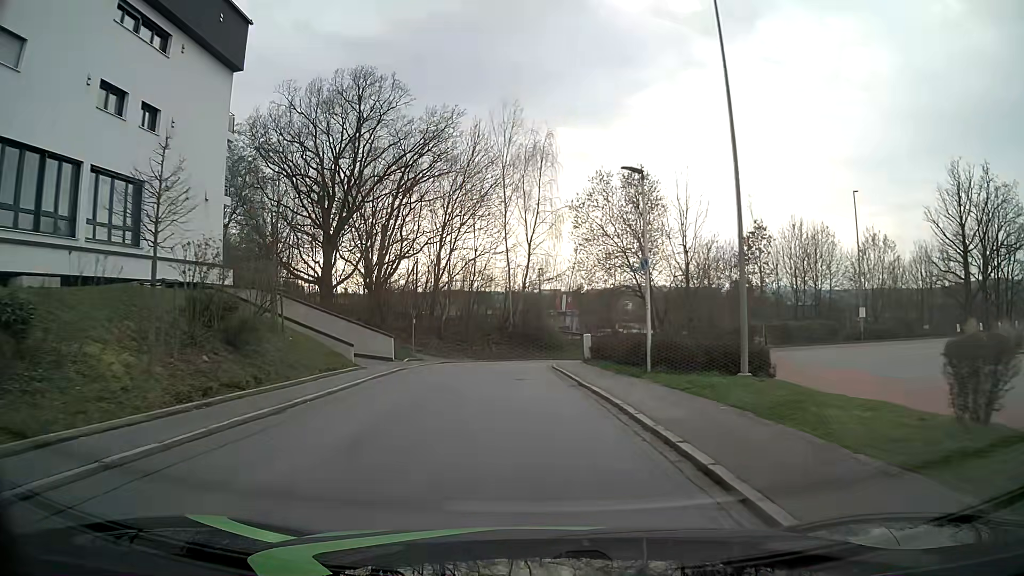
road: tertiary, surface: asphalt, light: Day
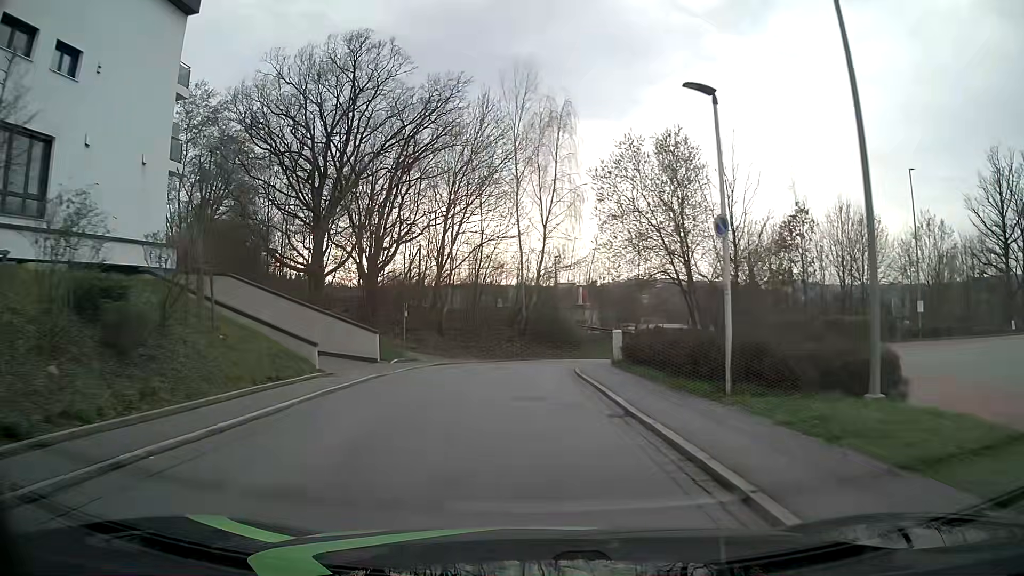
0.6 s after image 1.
(-0.1, +6.0) m; -1°
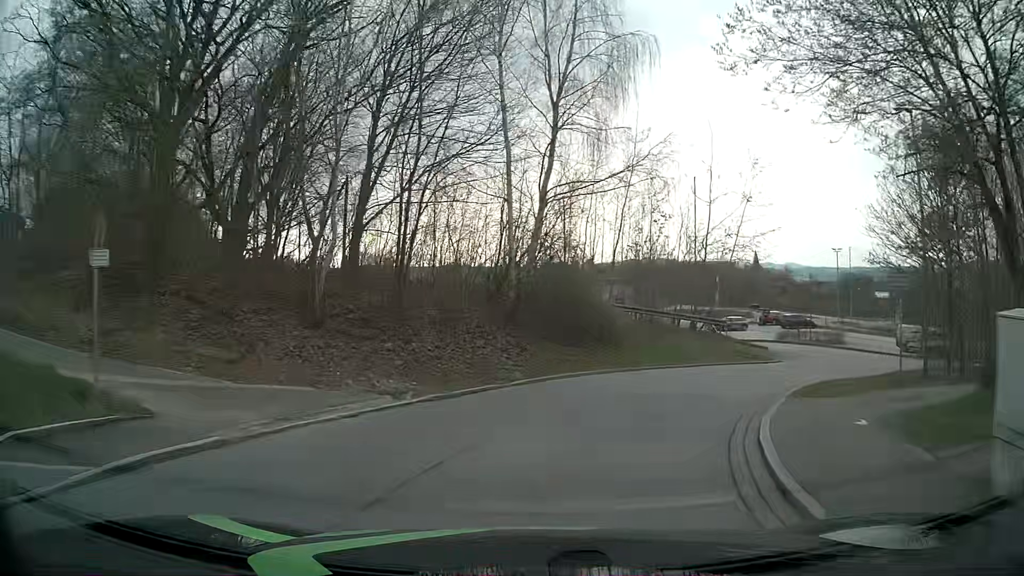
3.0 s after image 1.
(-0.3, +21.1) m; +1°
